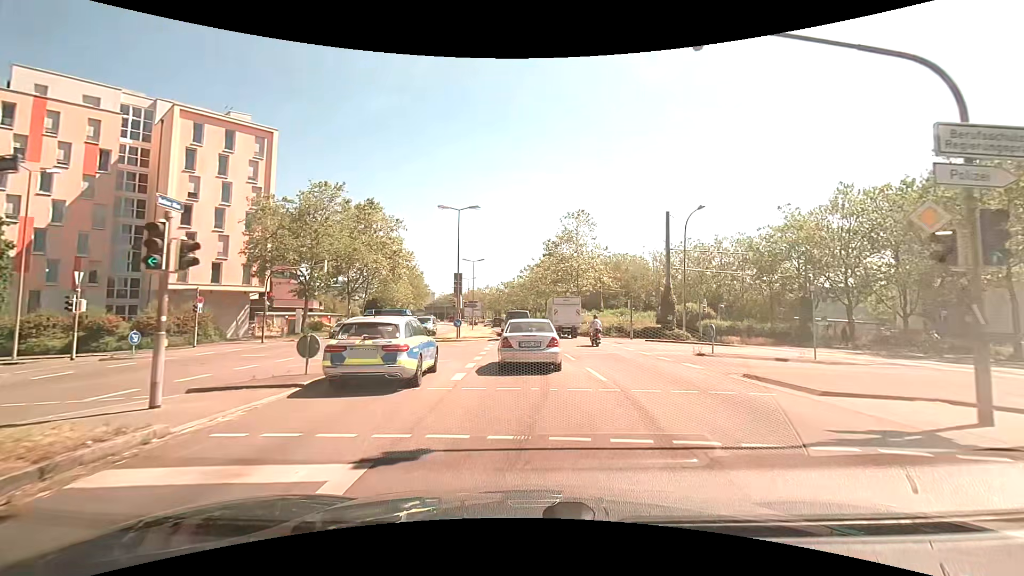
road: secondary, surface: asphalt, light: Day
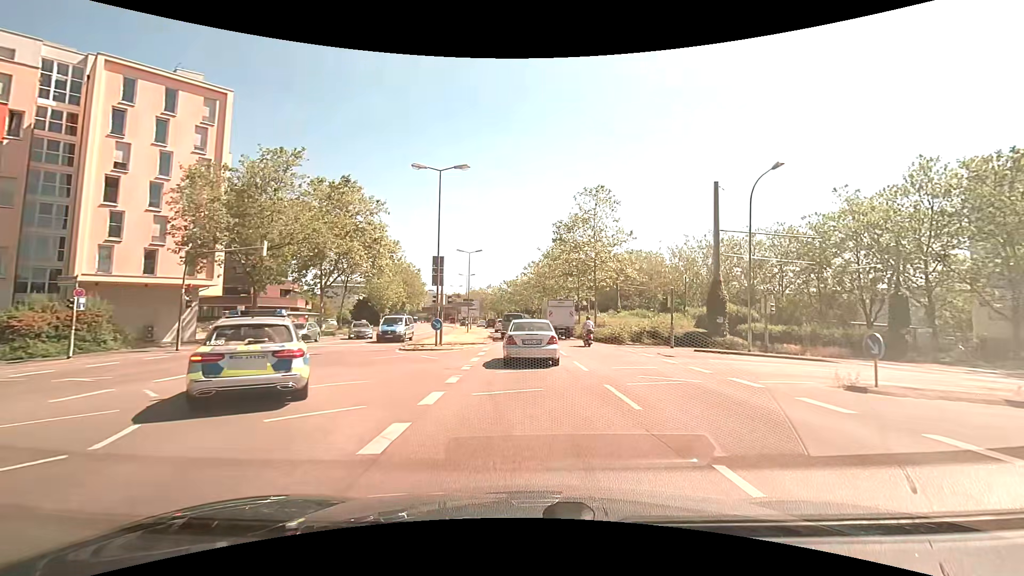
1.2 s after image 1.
(-0.1, +9.7) m; 0°
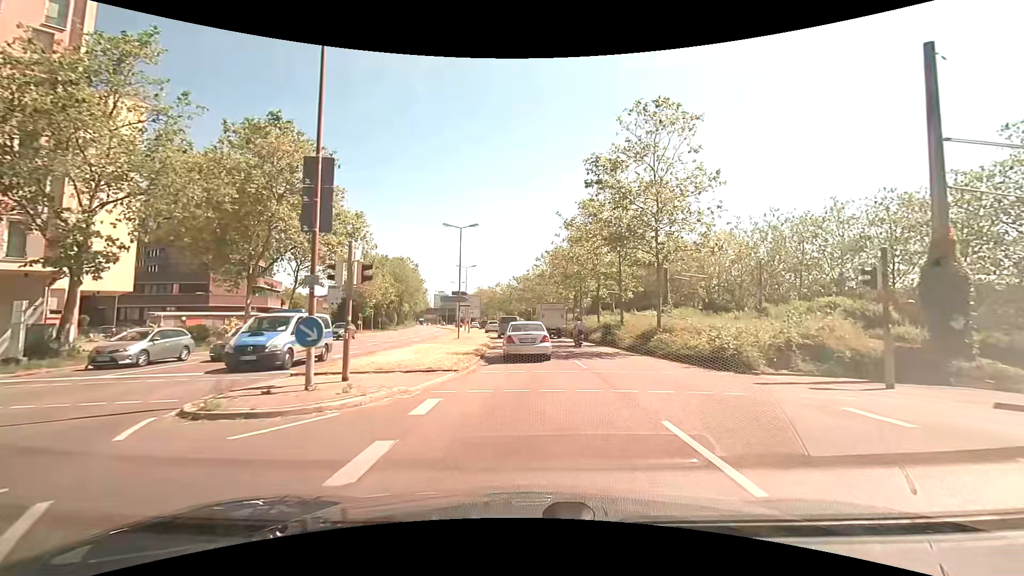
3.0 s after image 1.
(-0.2, +16.2) m; -1°
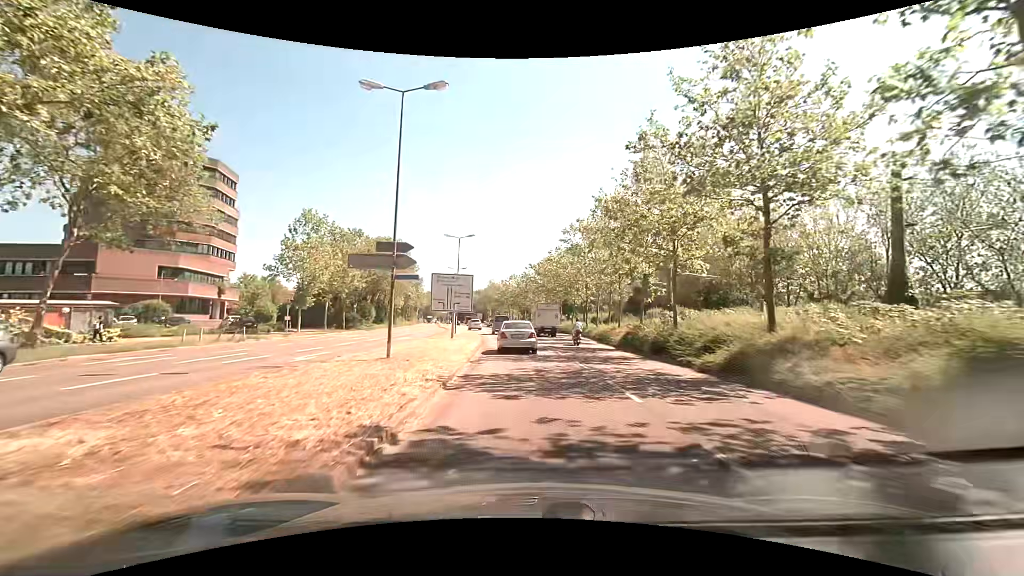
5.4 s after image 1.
(-0.5, +24.4) m; -2°
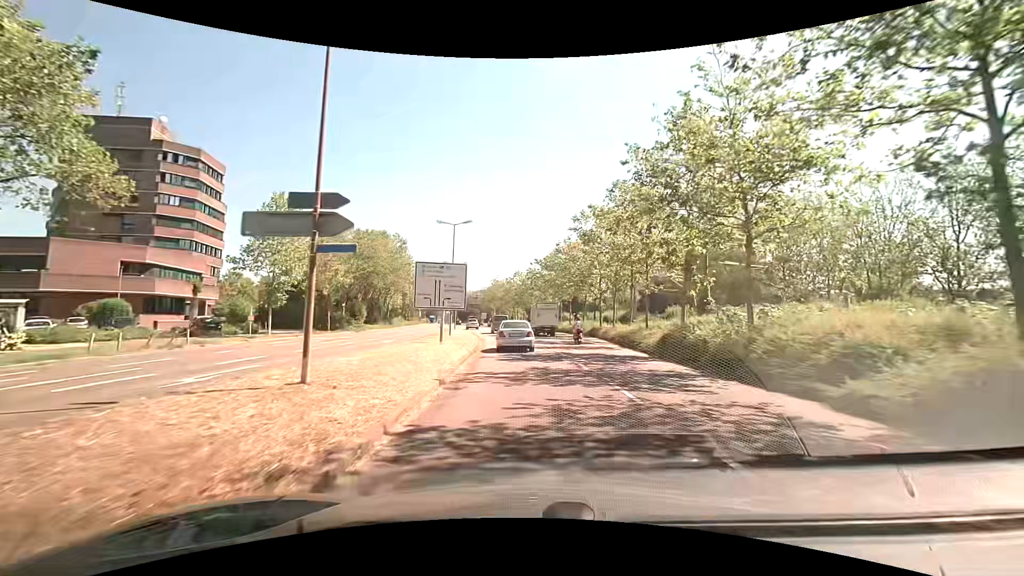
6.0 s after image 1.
(0.0, +6.5) m; -1°
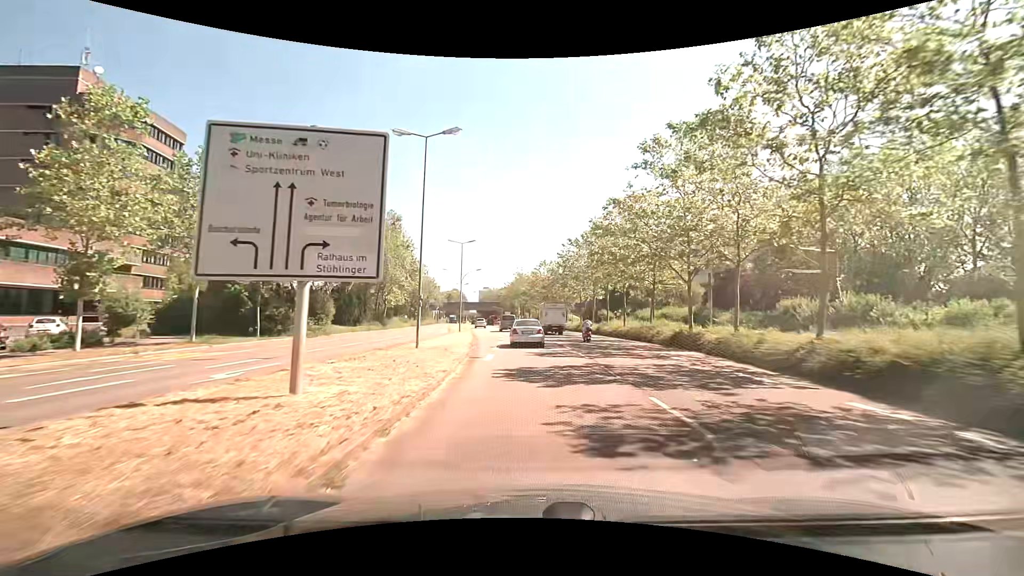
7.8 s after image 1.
(-0.5, +20.0) m; -3°
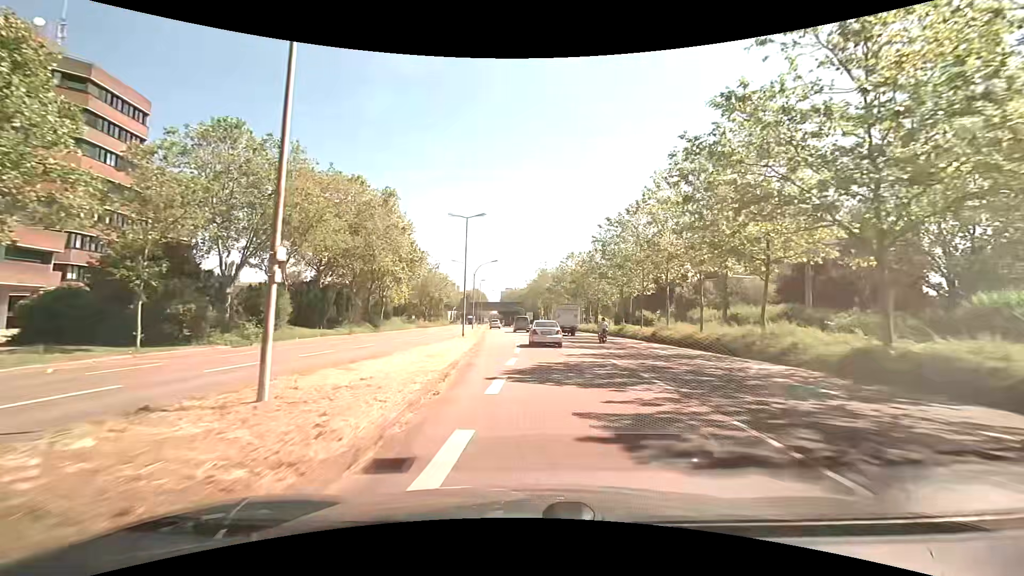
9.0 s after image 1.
(-0.4, +13.7) m; -3°
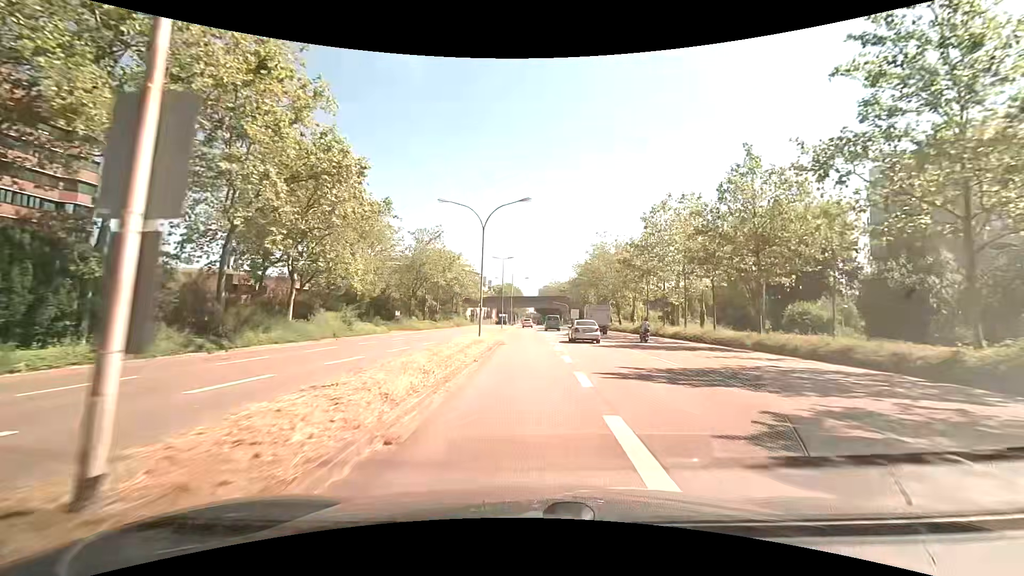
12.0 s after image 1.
(-1.8, +35.1) m; -5°
(0, +10) (0, +20) (0, +30) (0, +40) (0, +50) (0, +60) (0, +70) (0, +80) (0, +90) (0, +100) m
